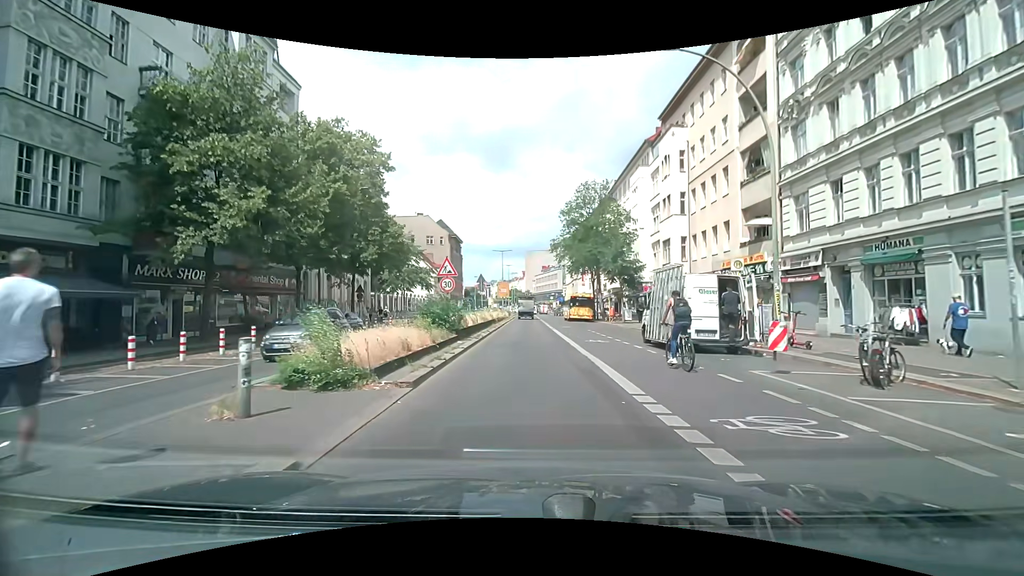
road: secondary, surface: asphalt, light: Day
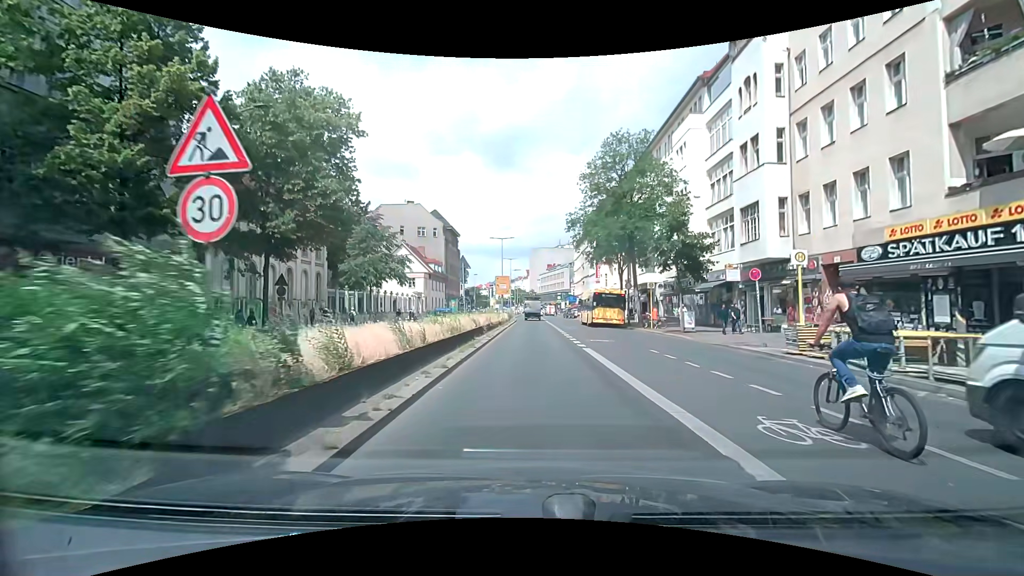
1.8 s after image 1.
(0.0, +14.9) m; -1°
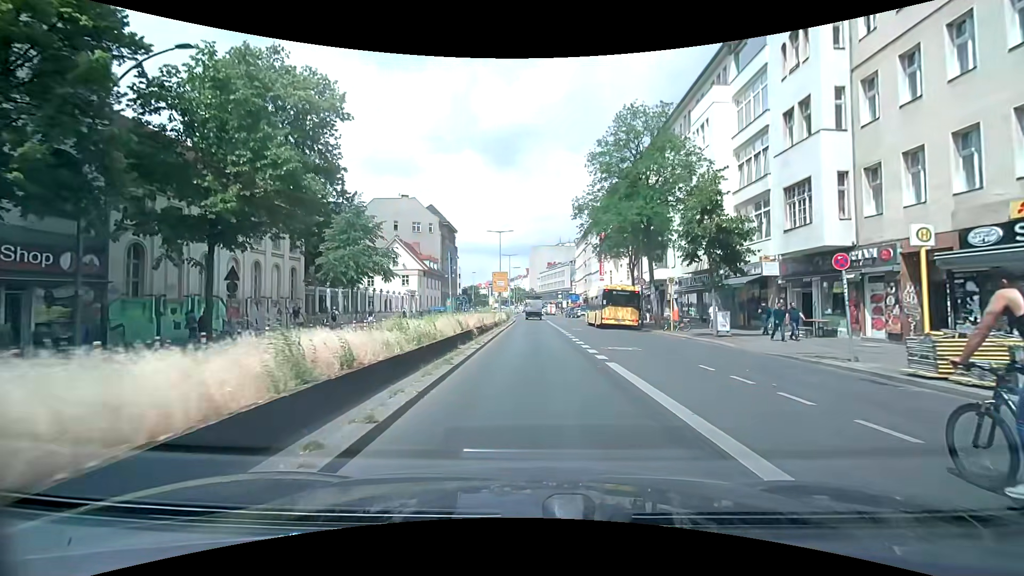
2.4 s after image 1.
(+0.1, +4.8) m; 0°
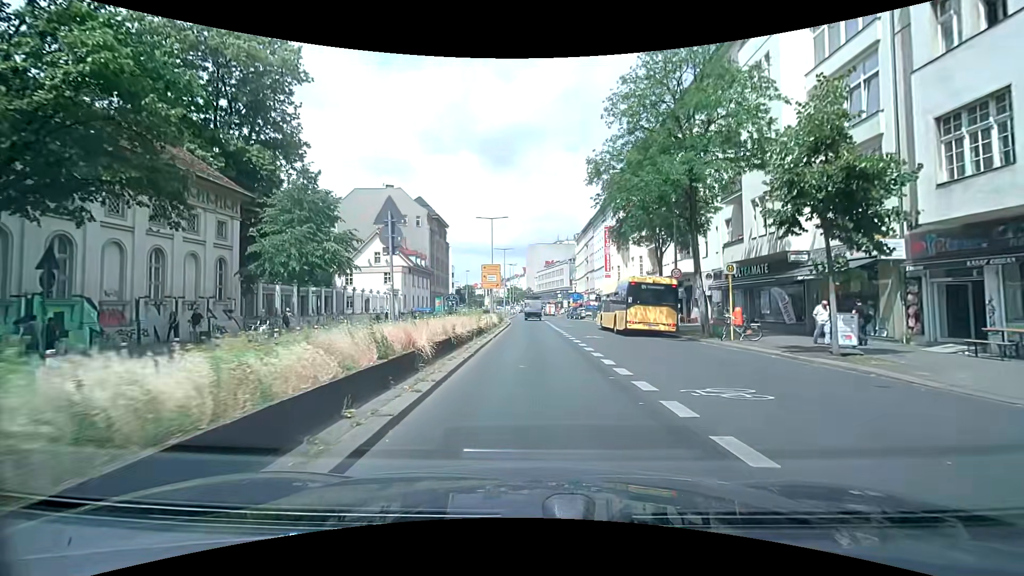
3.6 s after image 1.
(+0.1, +9.1) m; +1°
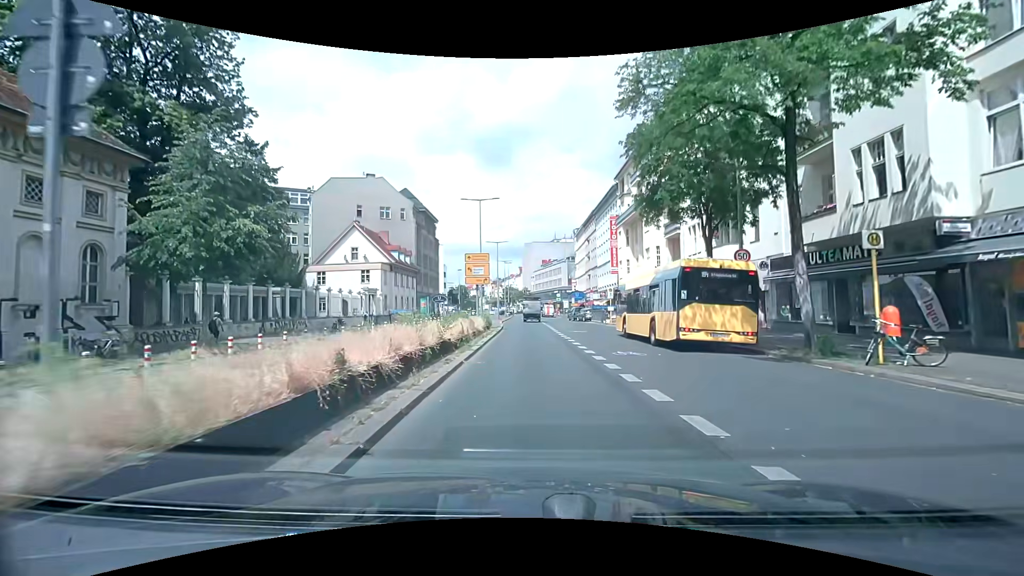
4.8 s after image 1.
(0.0, +9.0) m; +1°
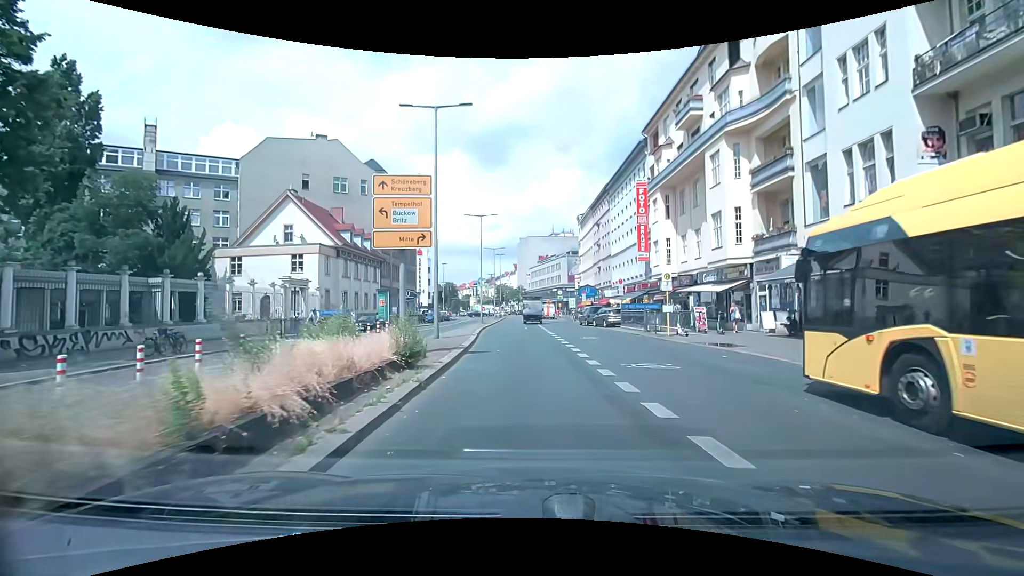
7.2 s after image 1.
(-0.2, +19.1) m; 0°
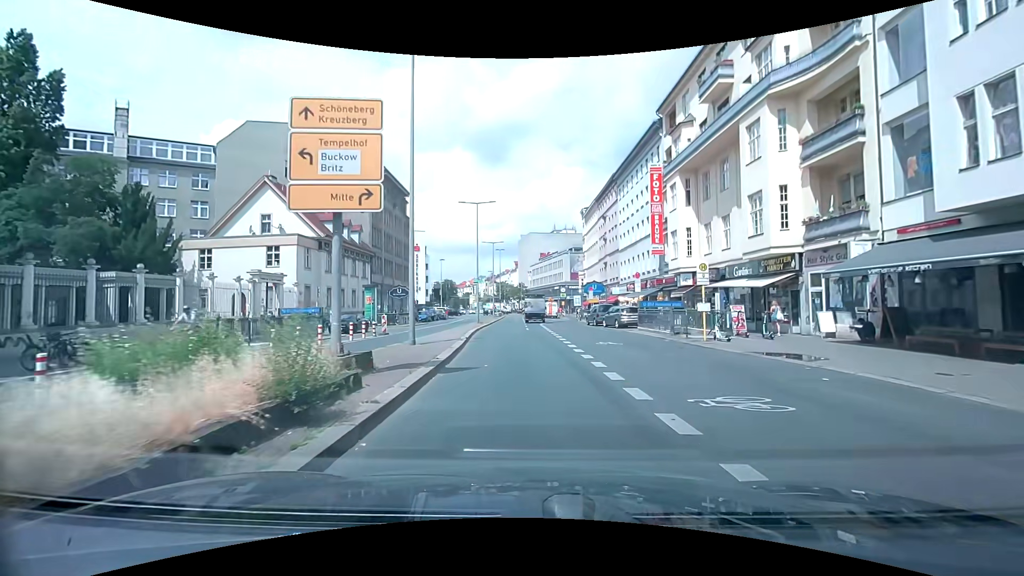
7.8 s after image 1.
(0.0, +5.0) m; -1°
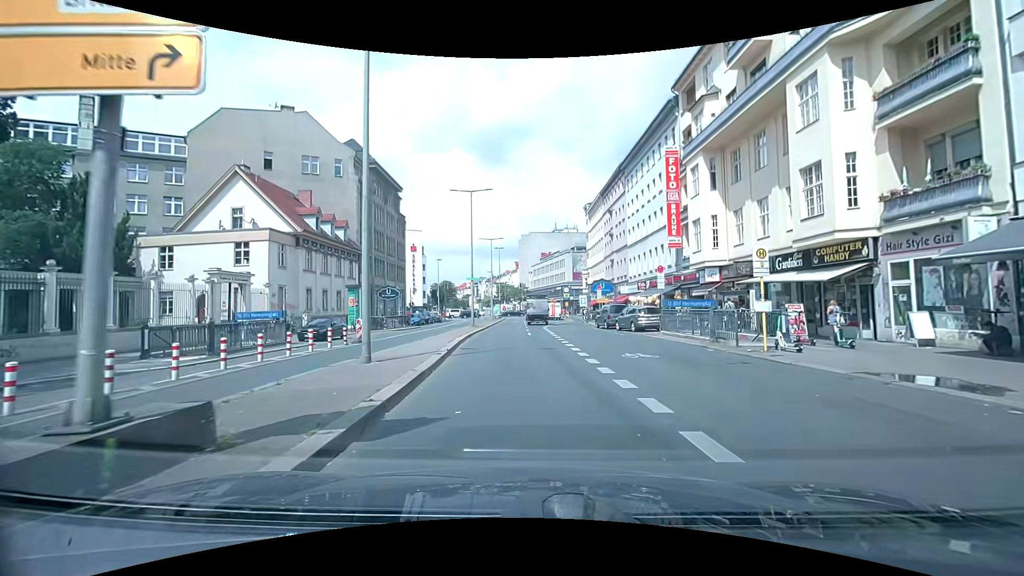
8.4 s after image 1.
(0.0, +5.0) m; 0°
